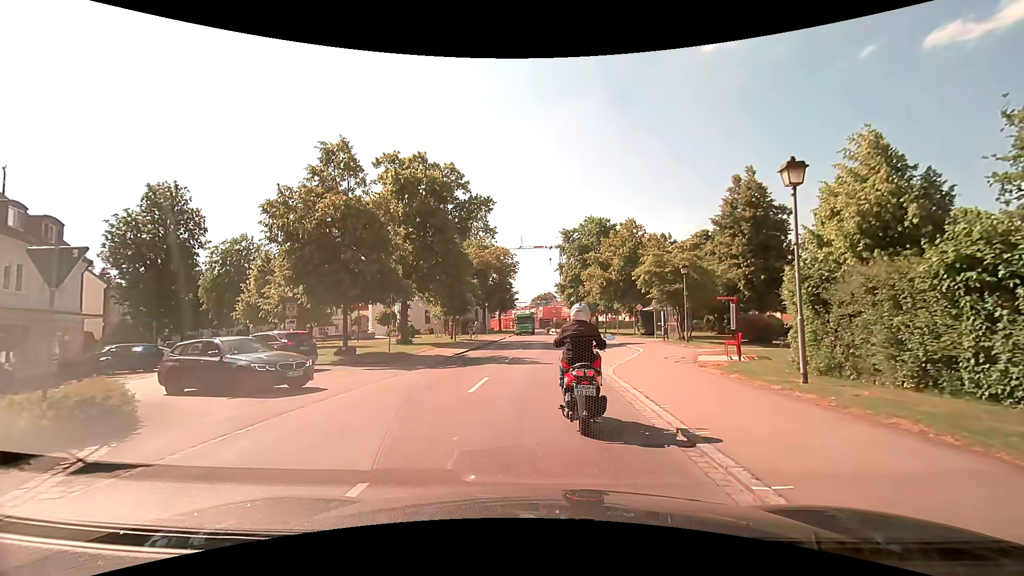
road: tertiary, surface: asphalt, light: Day
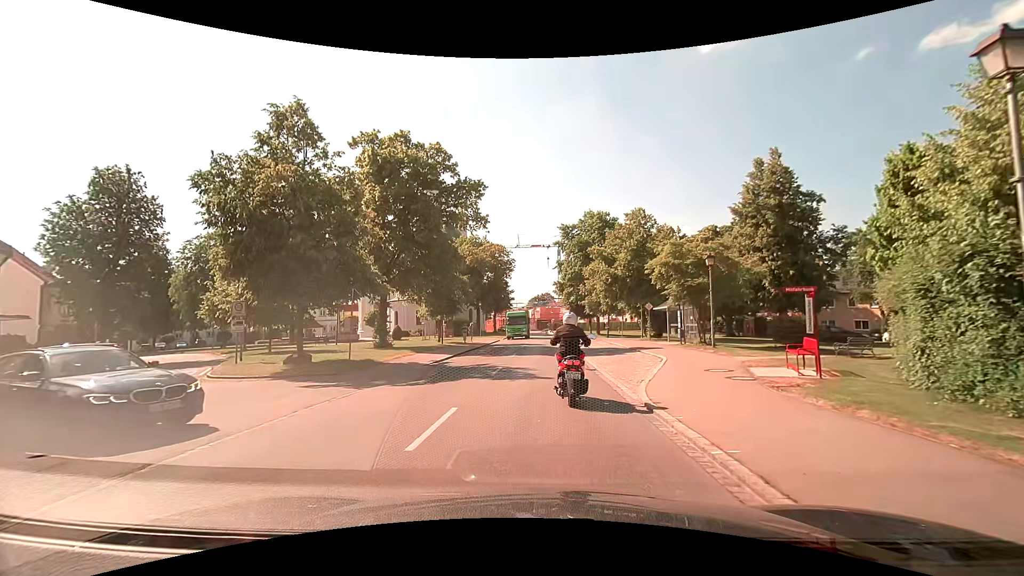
(+0.1, +5.0) m; +1°
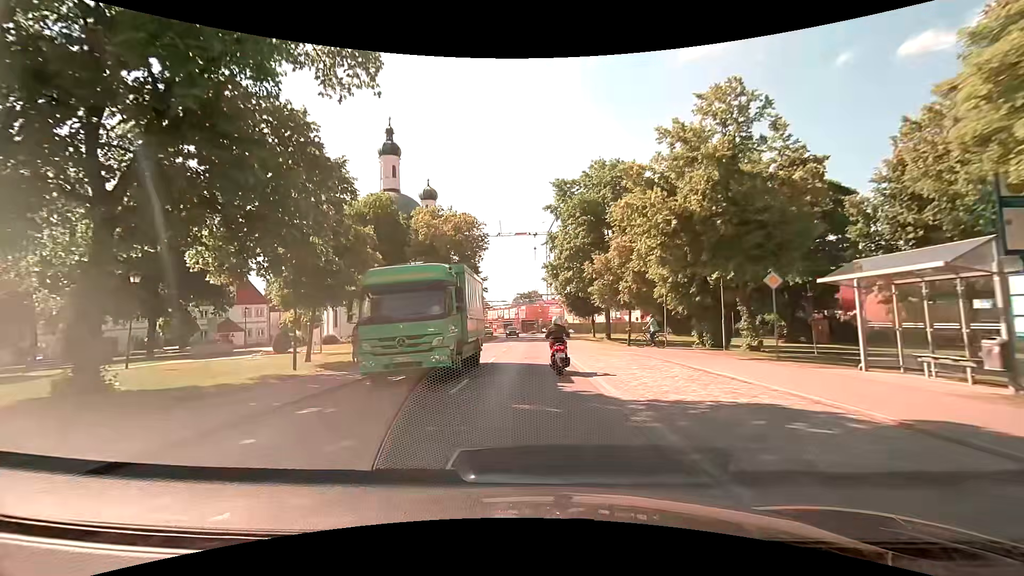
(+0.4, +23.0) m; +1°
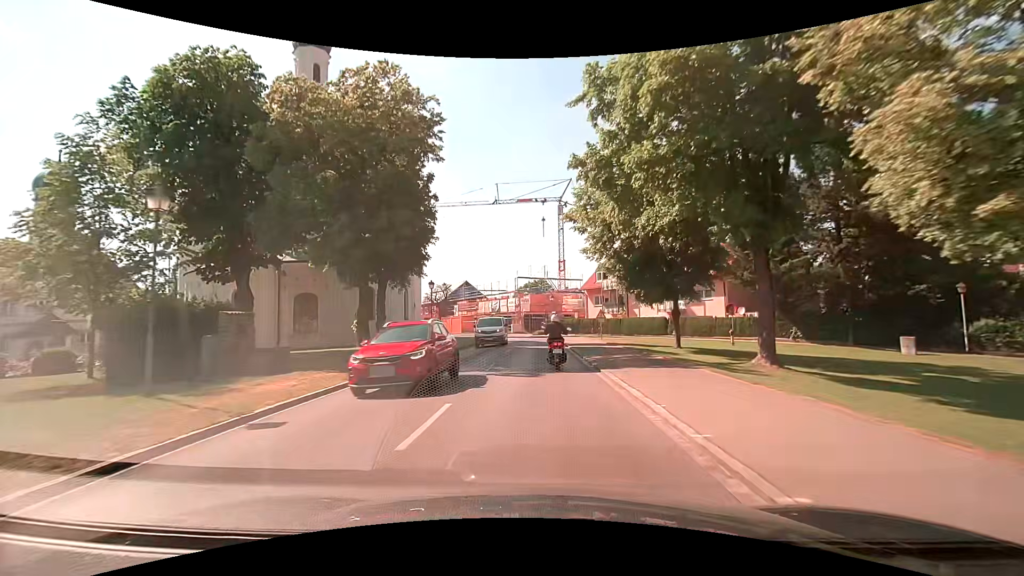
(-0.3, +31.7) m; 0°
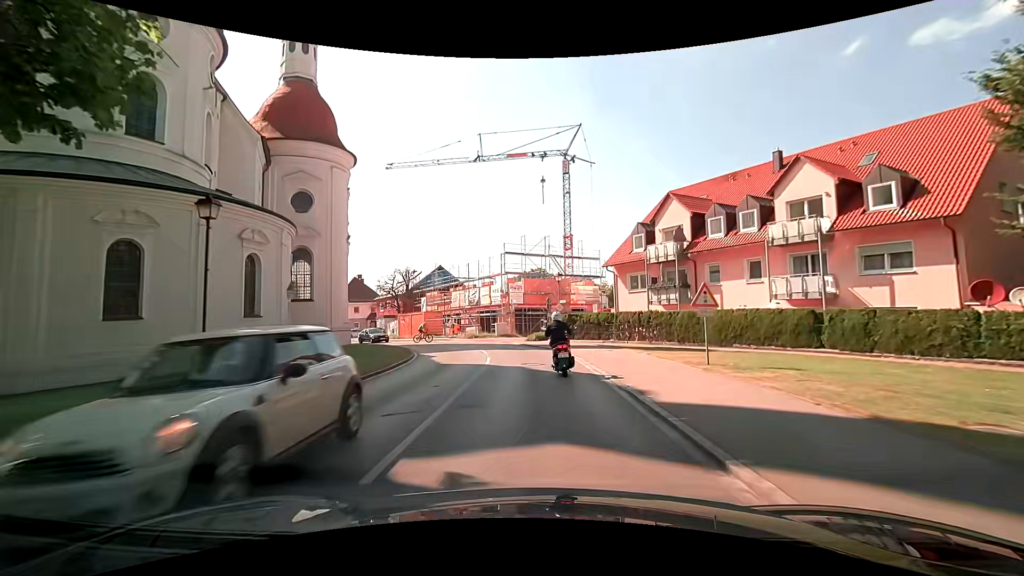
(-0.1, +25.1) m; -1°
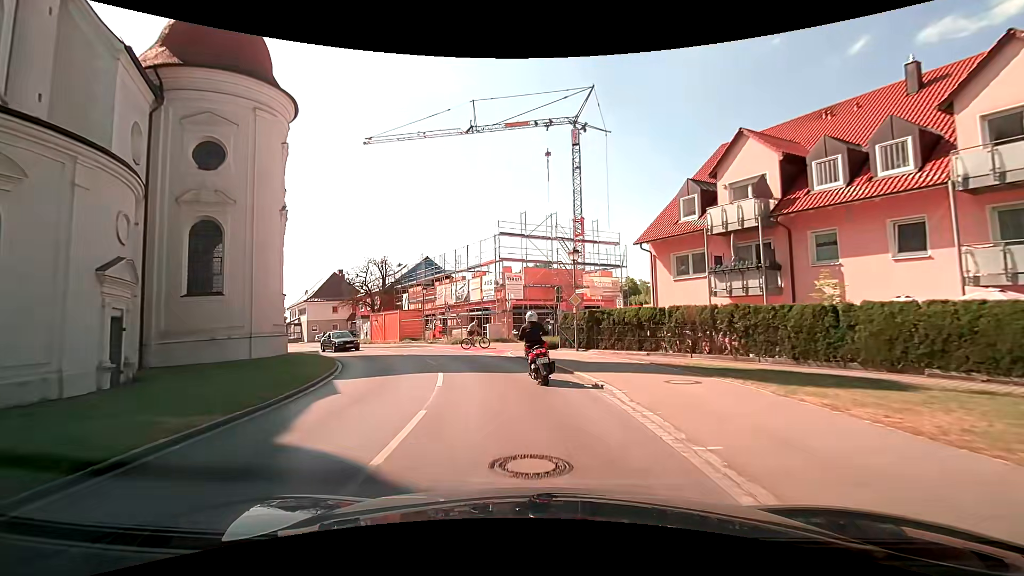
(+0.2, +11.3) m; +1°
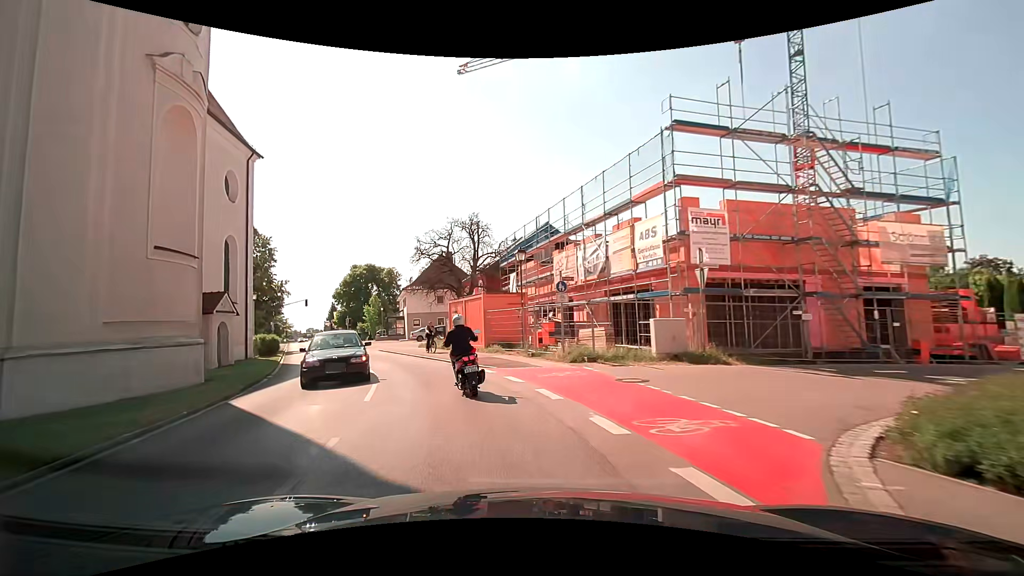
(-2.3, +20.2) m; -16°
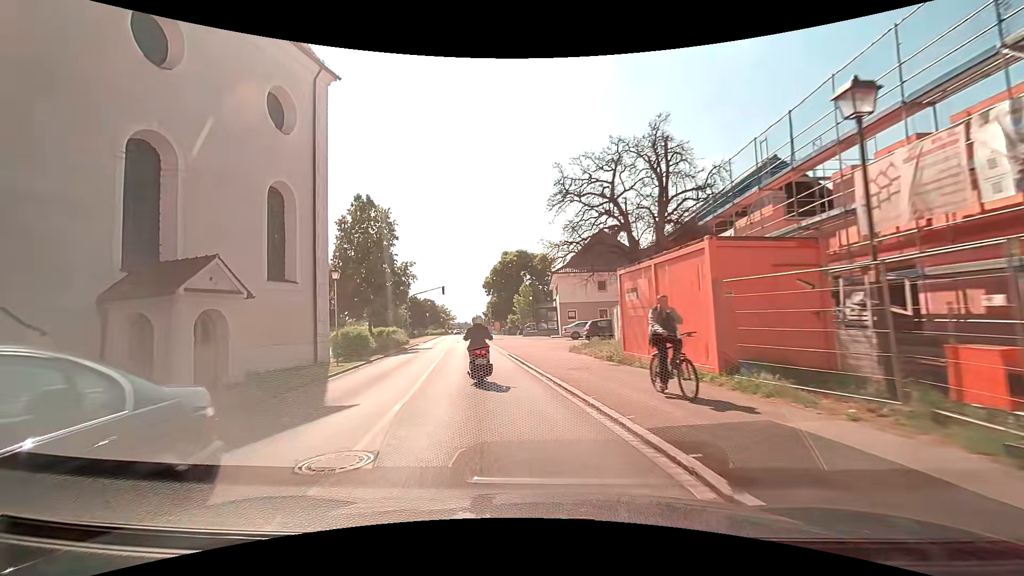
(-2.3, +14.2) m; -18°
(-1, +10) (-3, +20) (-4, +30) (-6, +40) (-7, +49) (-9, +59) (-11, +69) (-12, +79) (-14, +89) (-15, +99) m
